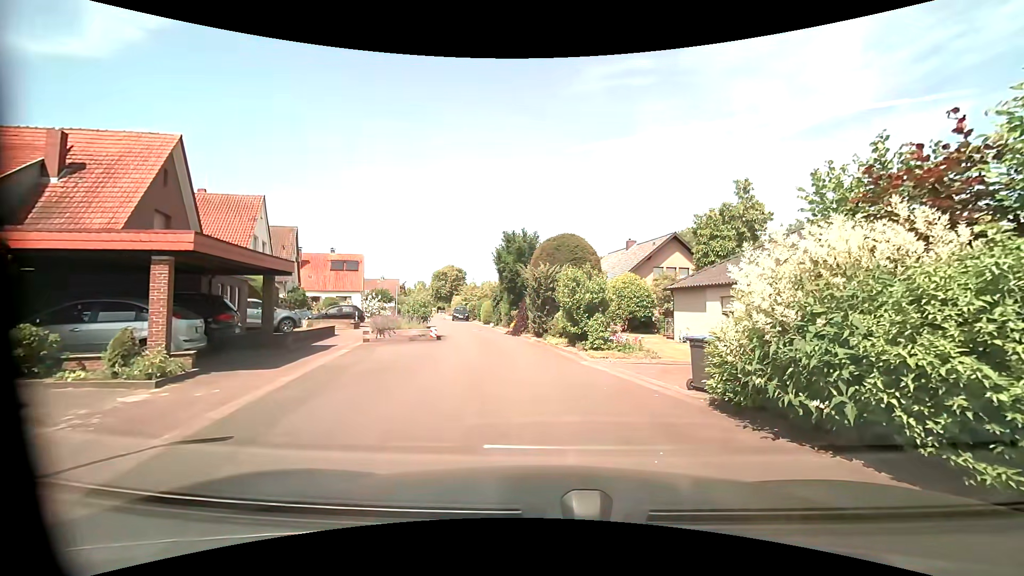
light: Day
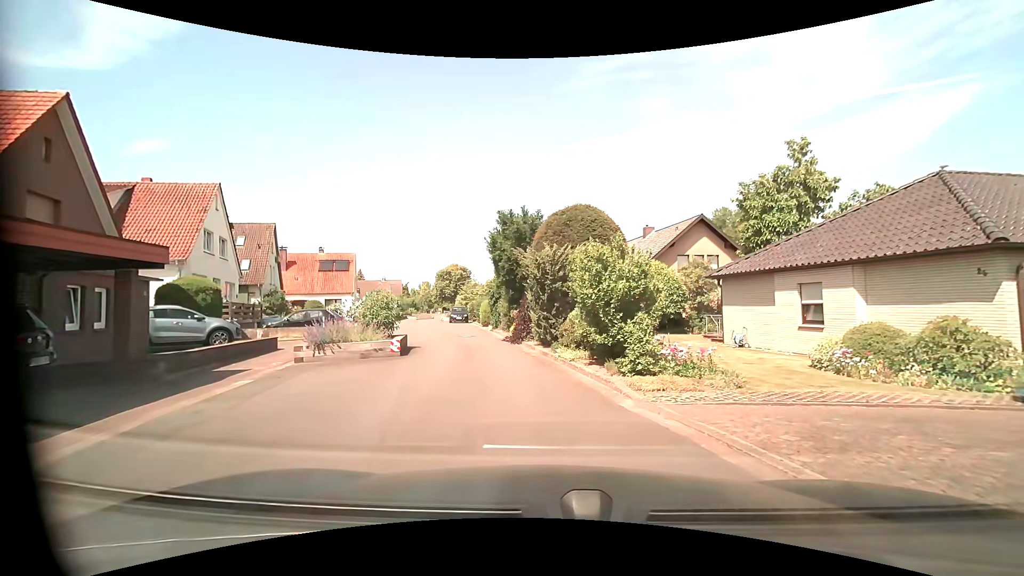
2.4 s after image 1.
(0.0, +5.9) m; -1°
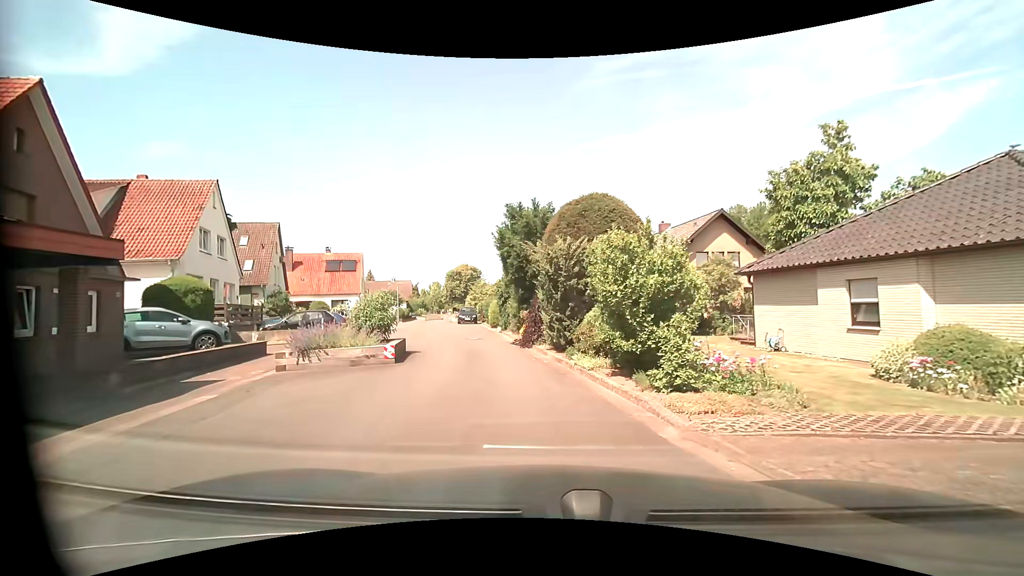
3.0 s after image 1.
(0.0, +1.6) m; -1°
